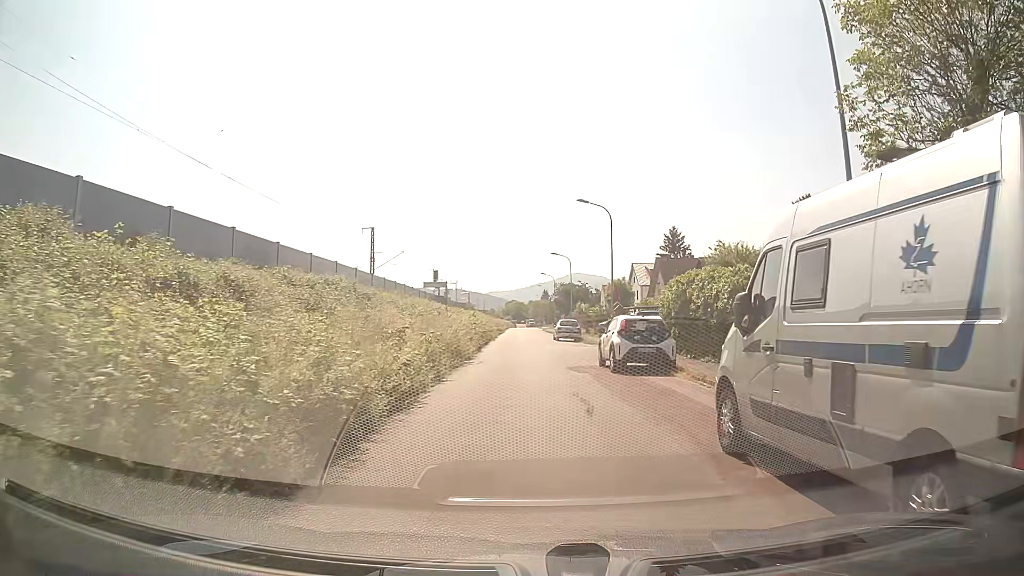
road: residential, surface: asphalt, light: Day
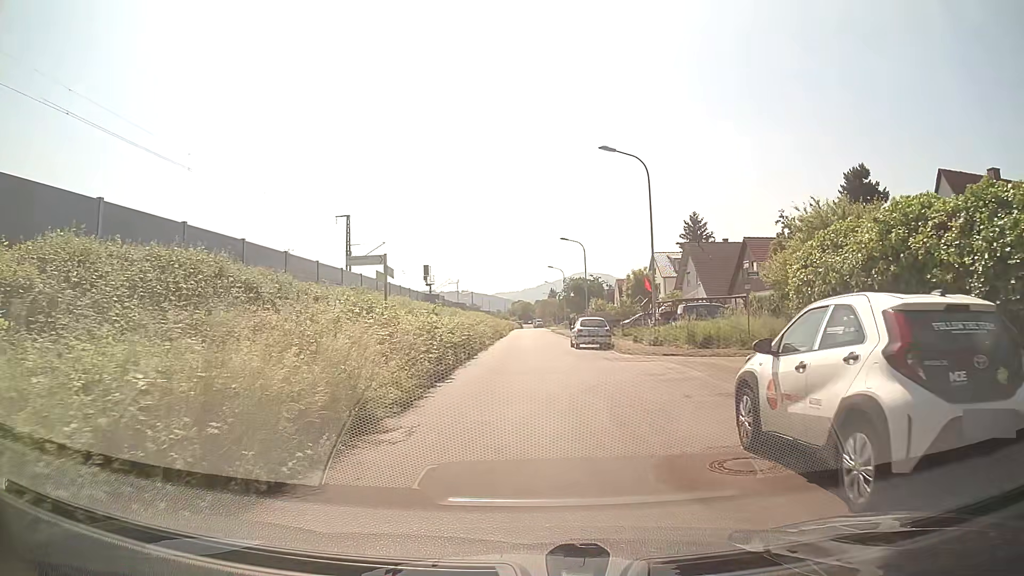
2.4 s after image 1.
(-0.1, +13.7) m; -1°
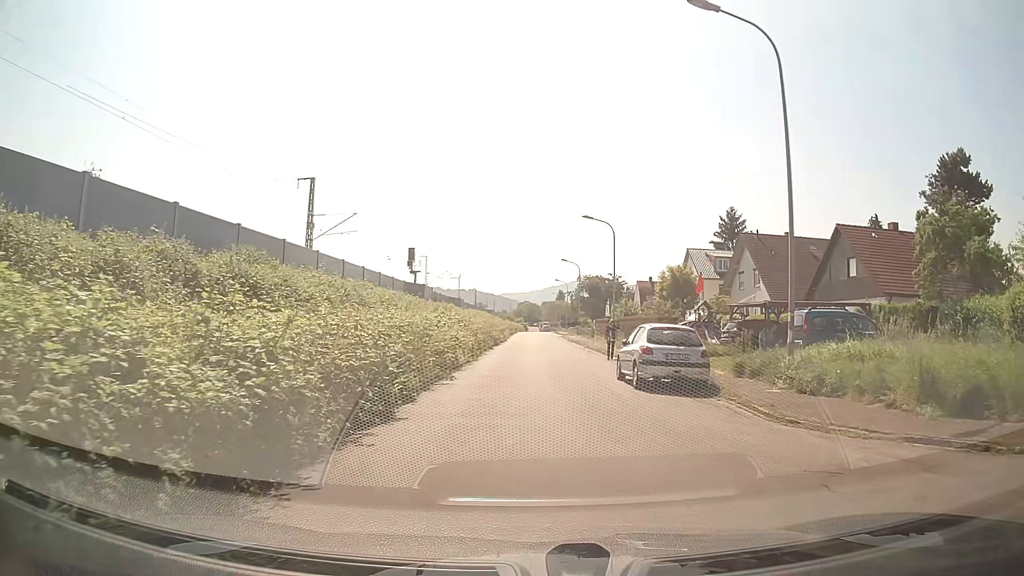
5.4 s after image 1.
(-0.3, +16.1) m; -2°
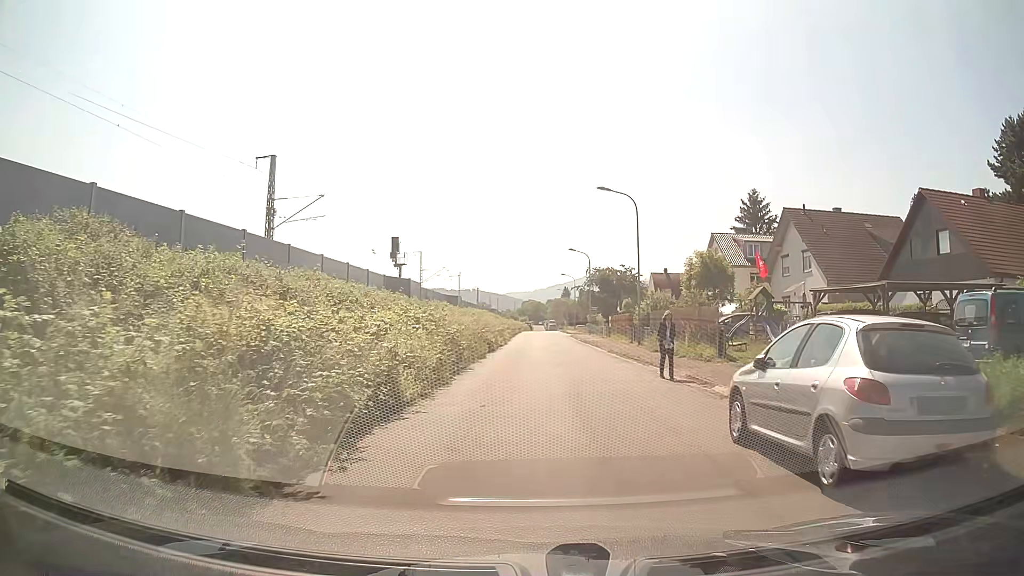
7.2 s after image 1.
(+0.2, +9.7) m; 0°
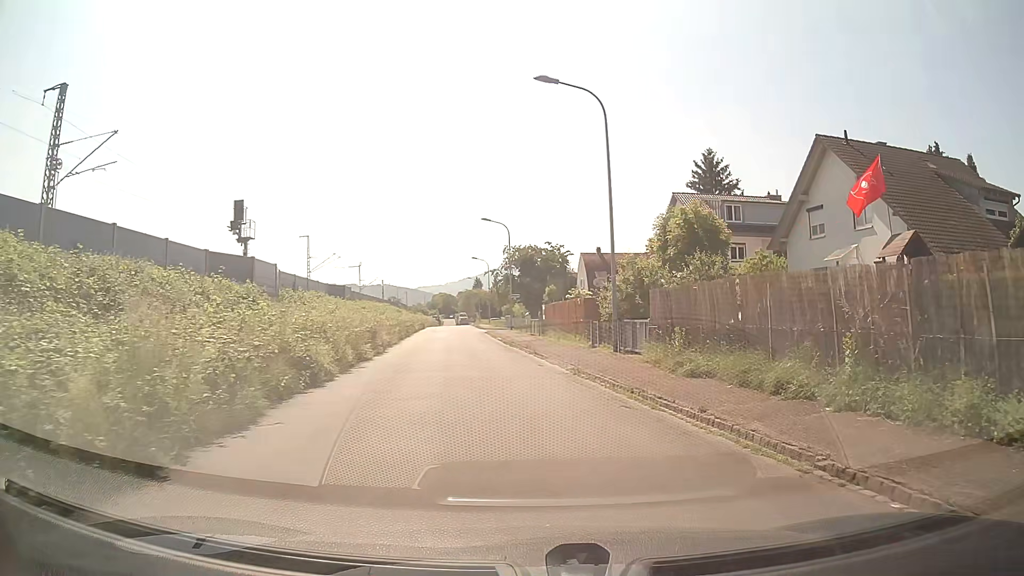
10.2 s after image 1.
(+0.6, +17.7) m; +8°
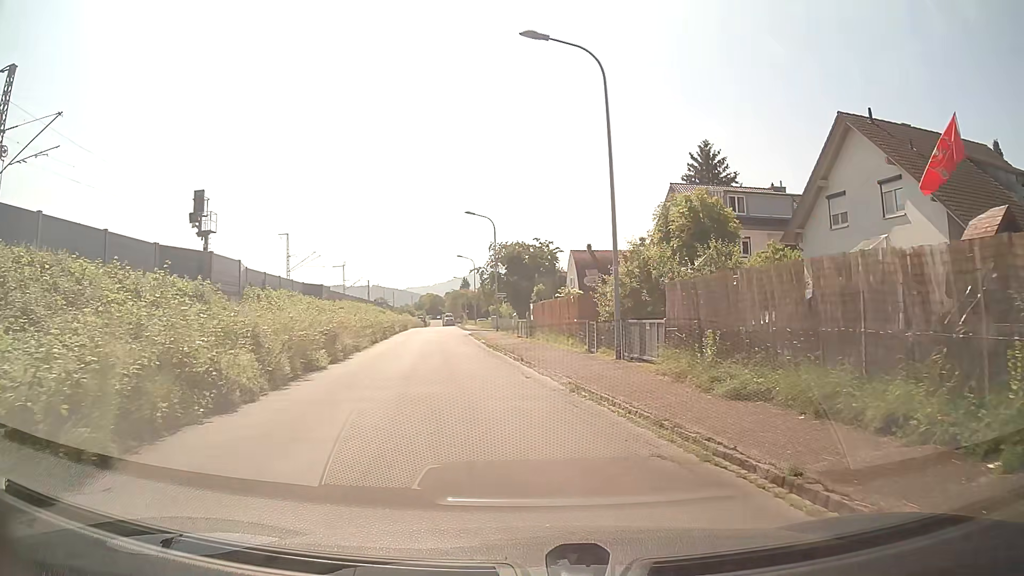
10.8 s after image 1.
(0.0, +3.8) m; +1°
